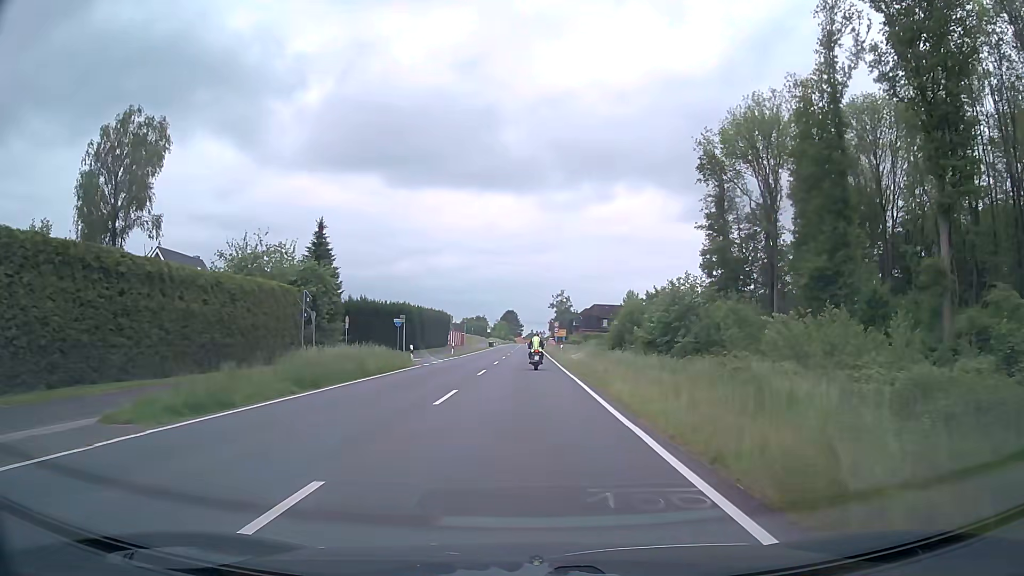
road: secondary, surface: asphalt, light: Day
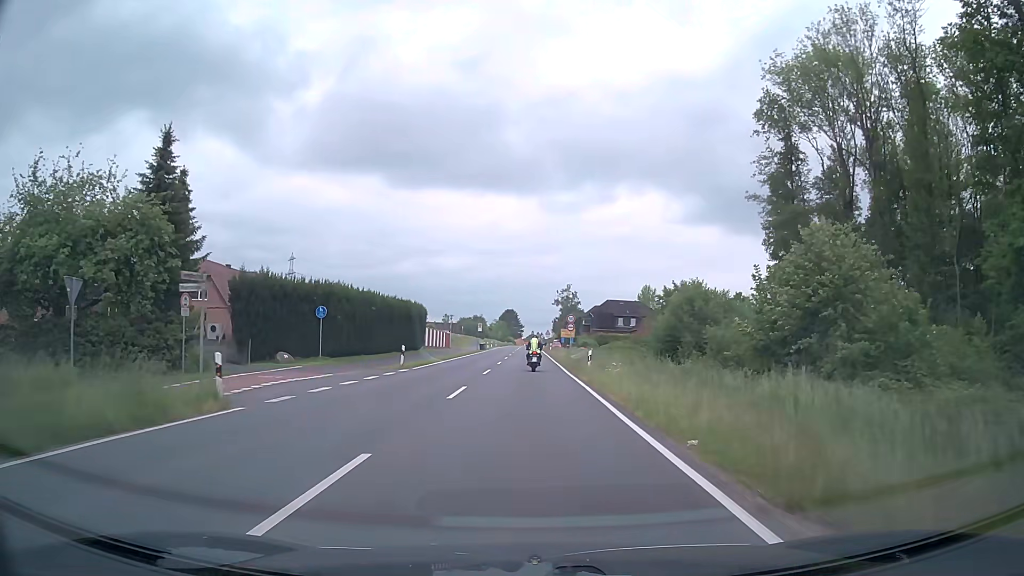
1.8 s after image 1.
(-0.1, +22.5) m; 0°
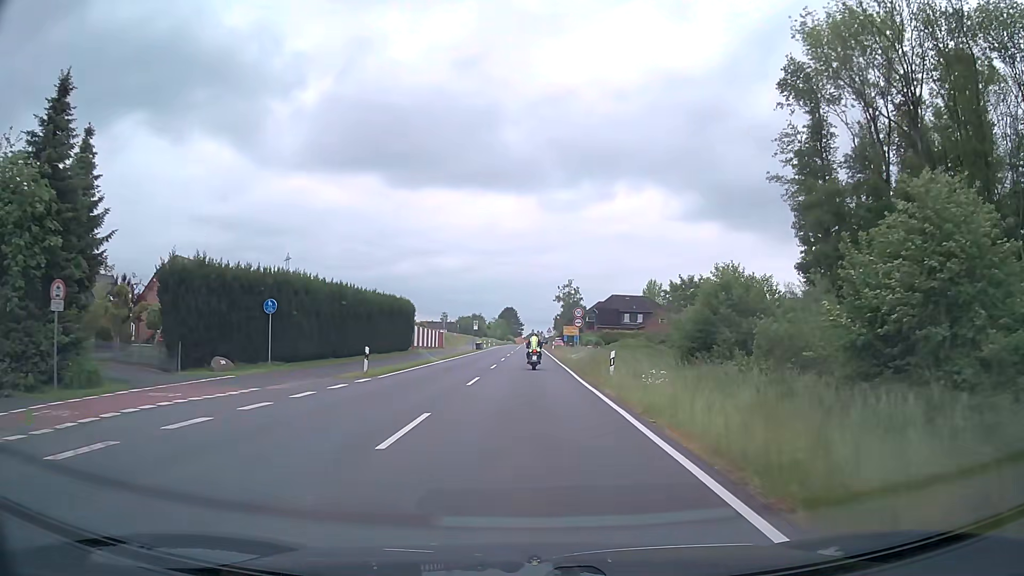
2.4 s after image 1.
(0.0, +7.5) m; 0°
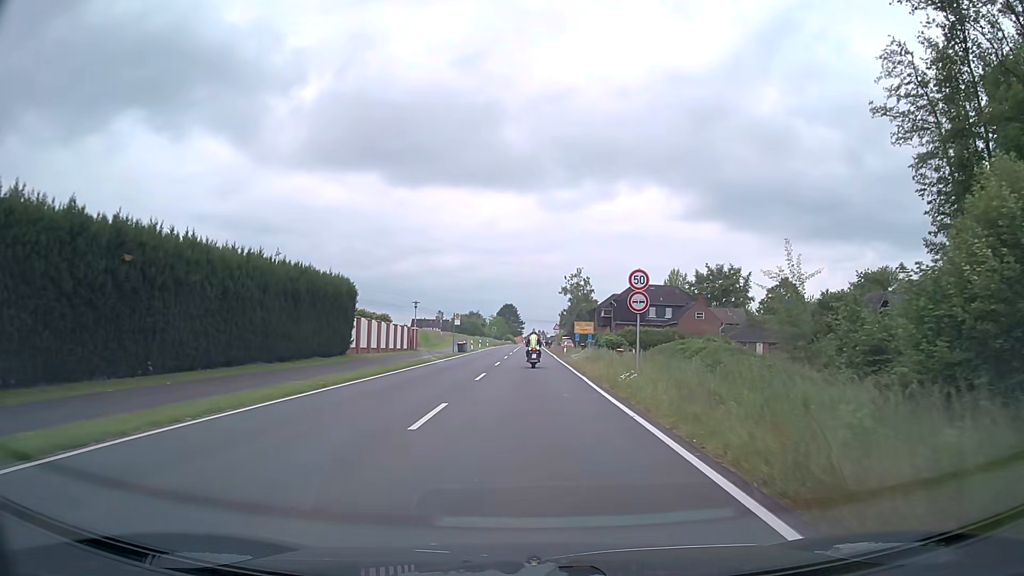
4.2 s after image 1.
(0.0, +22.4) m; 0°
(0, +10) (0, +20) (0, +30) (0, +40) (0, +50) (0, +60) (+1, +70) (+1, +80) (+1, +90) (+1, +100) m
